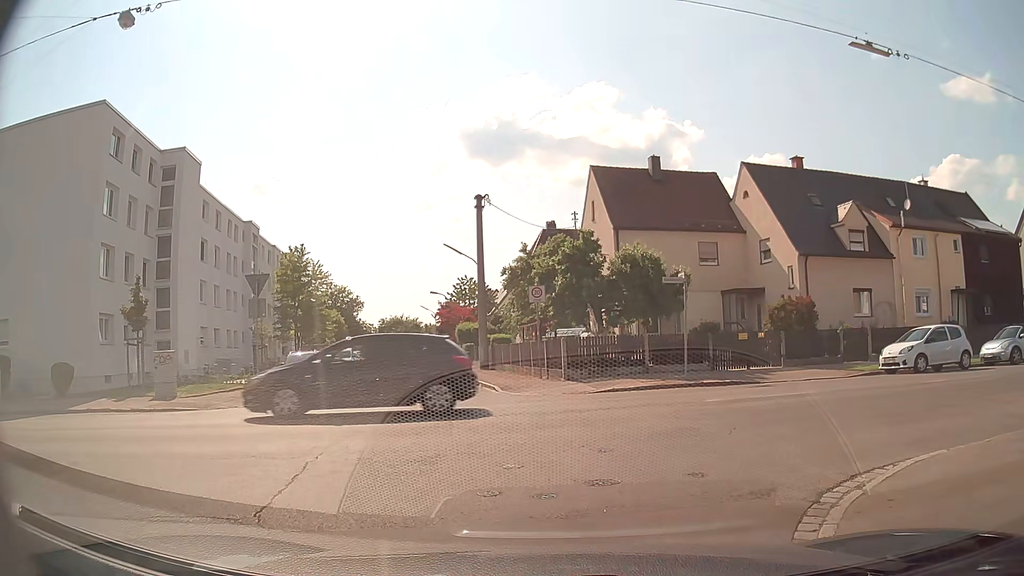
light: Day
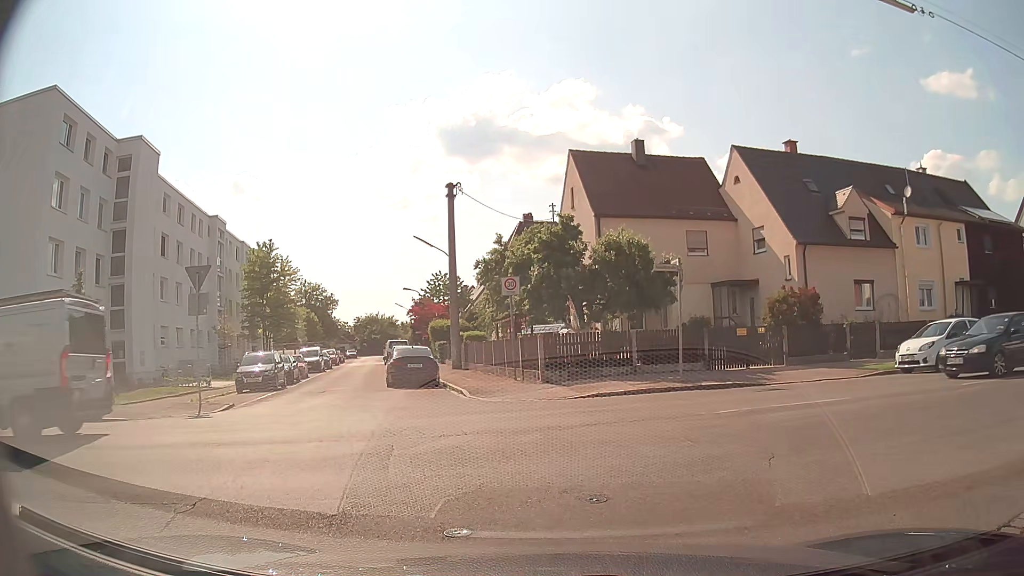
(0.0, +2.4) m; 0°
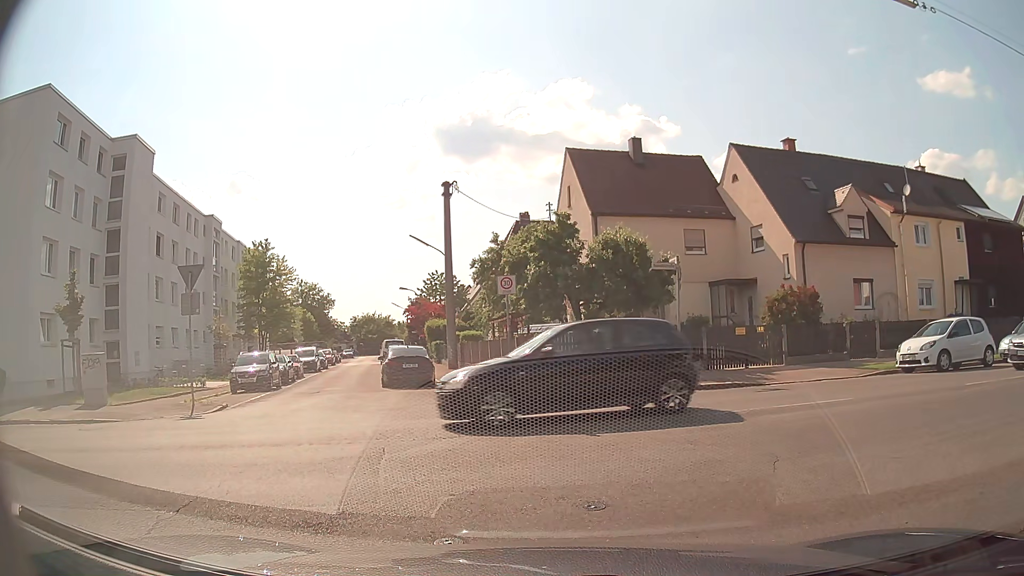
(0.0, +0.3) m; 0°
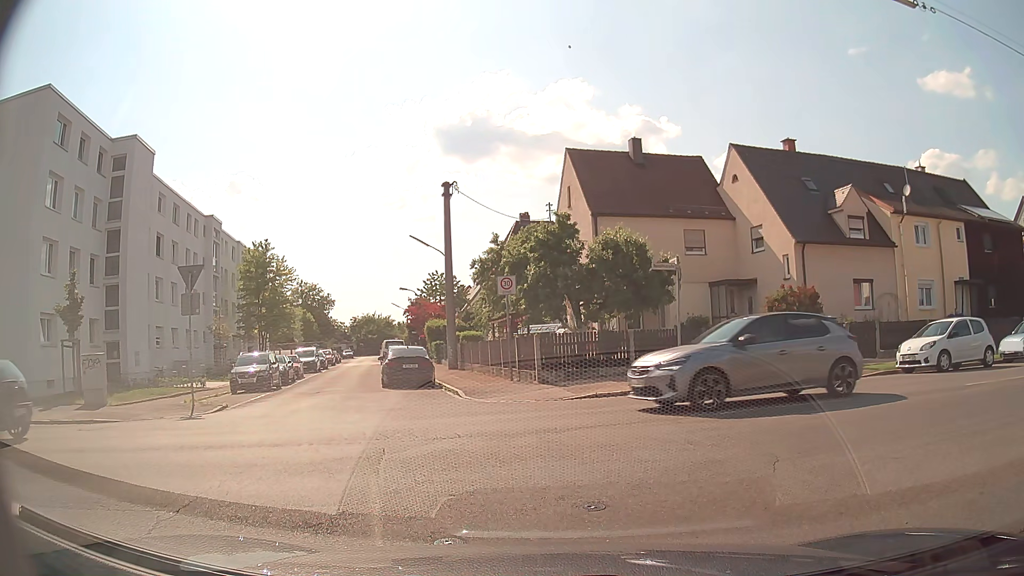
(0.0, 0.0) m; 0°
